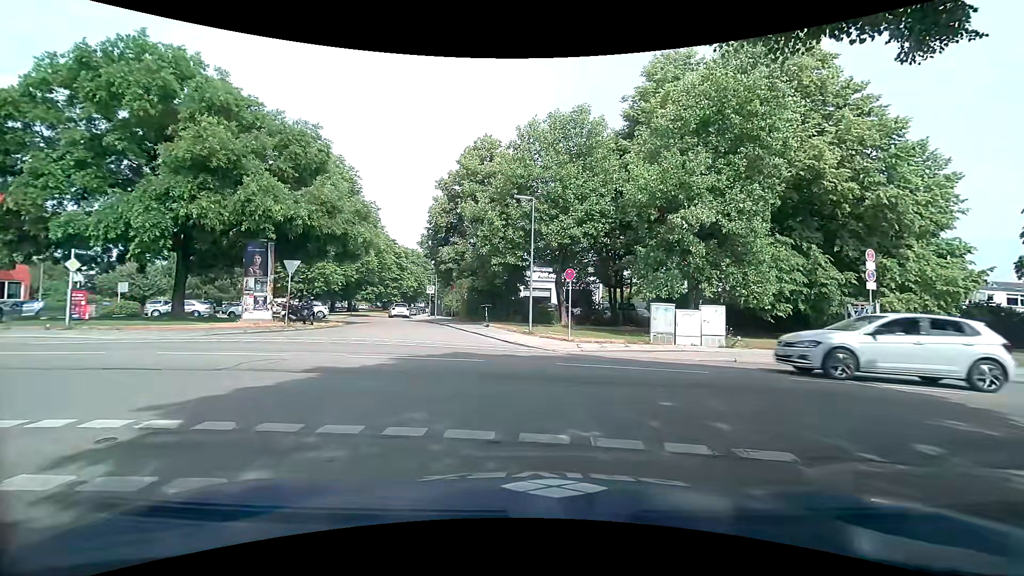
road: residential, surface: asphalt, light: Day
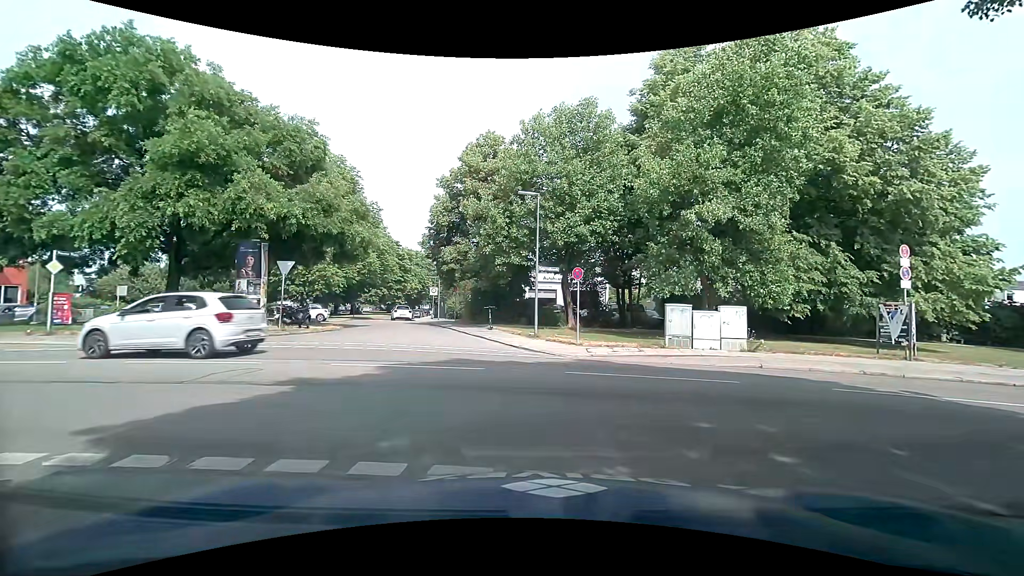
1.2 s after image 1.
(0.0, +1.1) m; 0°
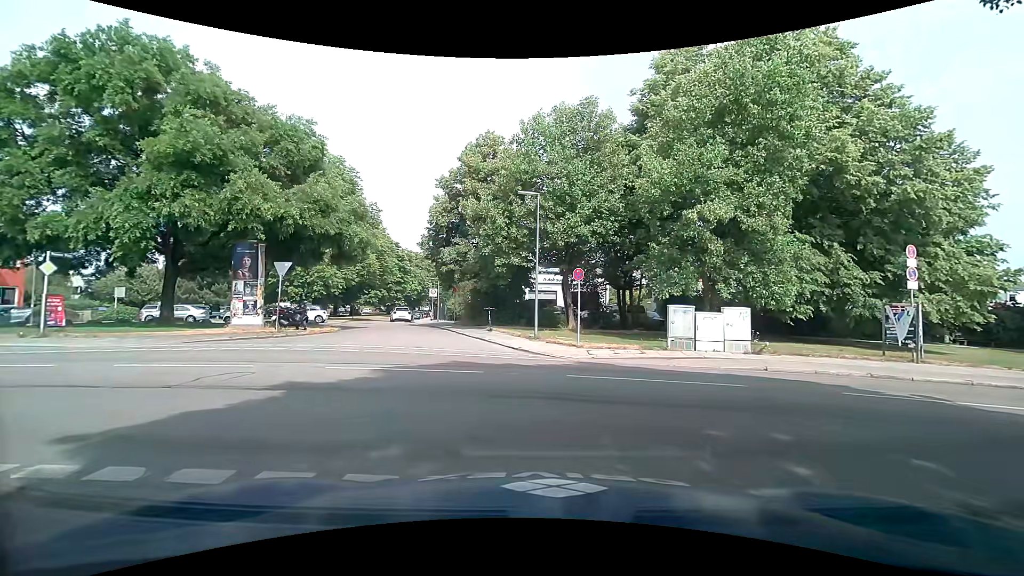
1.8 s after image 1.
(0.0, +0.3) m; 0°
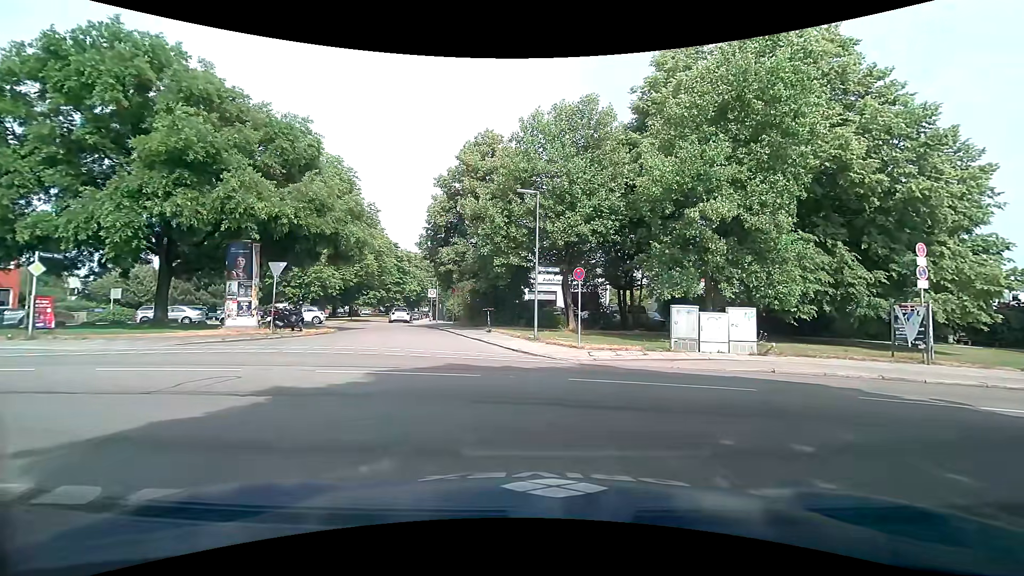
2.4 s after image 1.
(0.0, +0.4) m; 0°
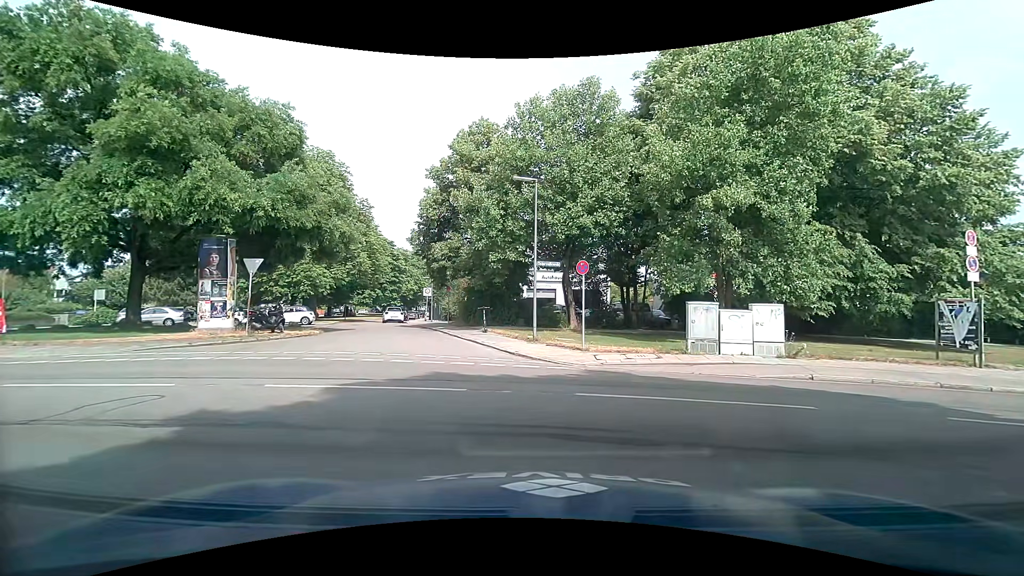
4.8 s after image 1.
(0.0, +1.7) m; 0°
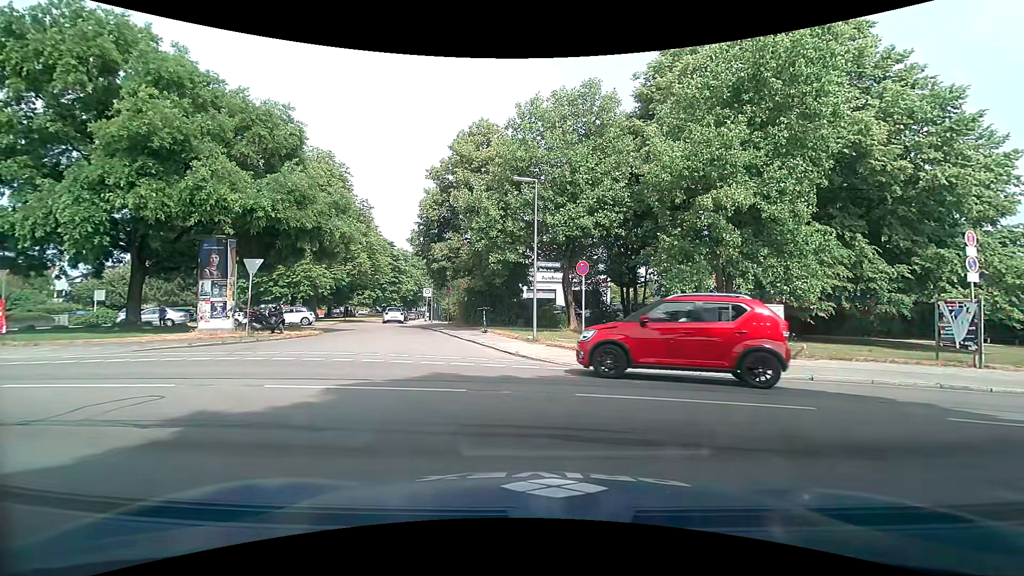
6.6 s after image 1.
(0.0, +0.1) m; 0°
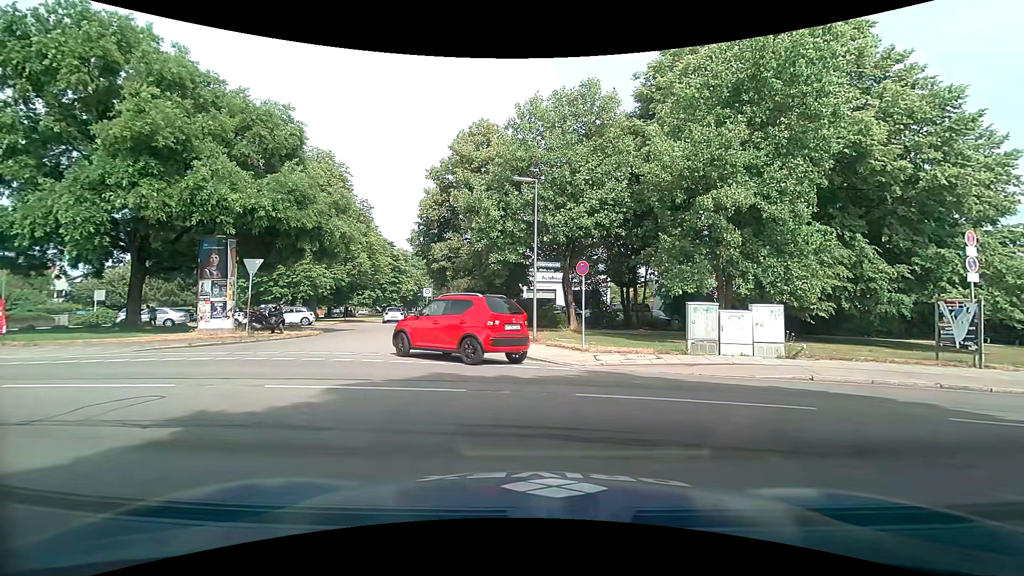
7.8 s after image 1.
(0.0, 0.0) m; 0°
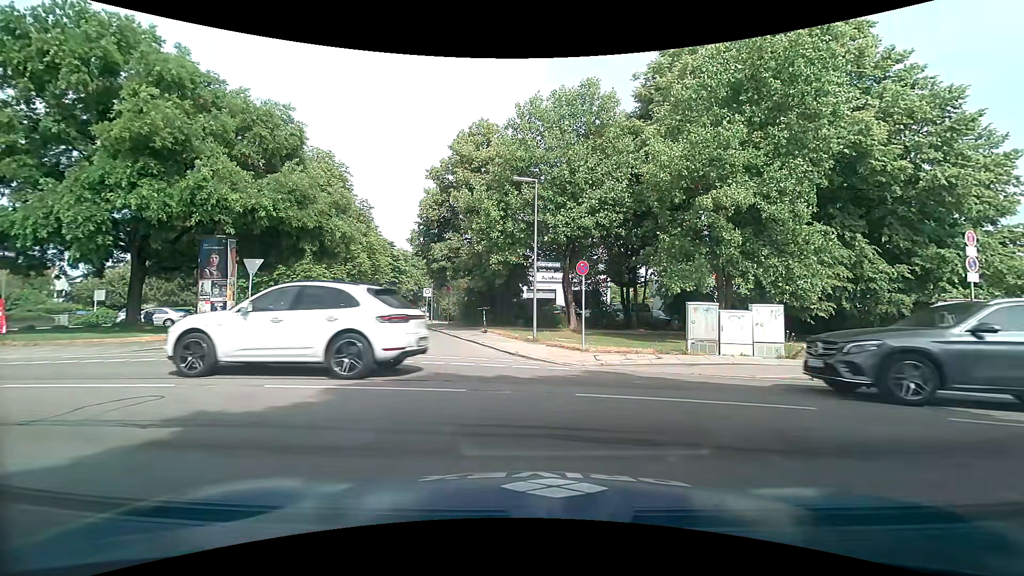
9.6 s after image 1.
(0.0, 0.0) m; 0°
